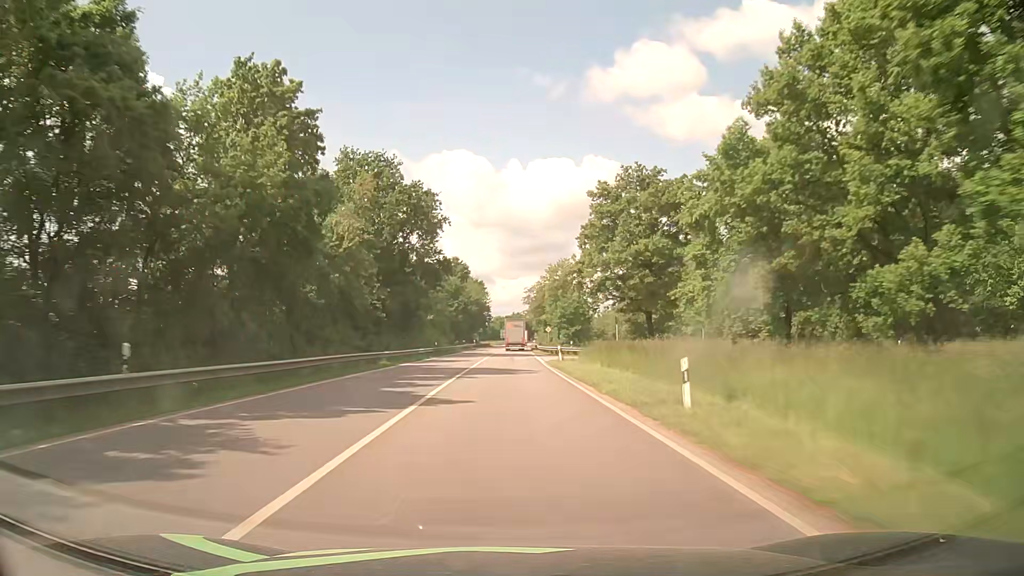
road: primary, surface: asphalt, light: Day
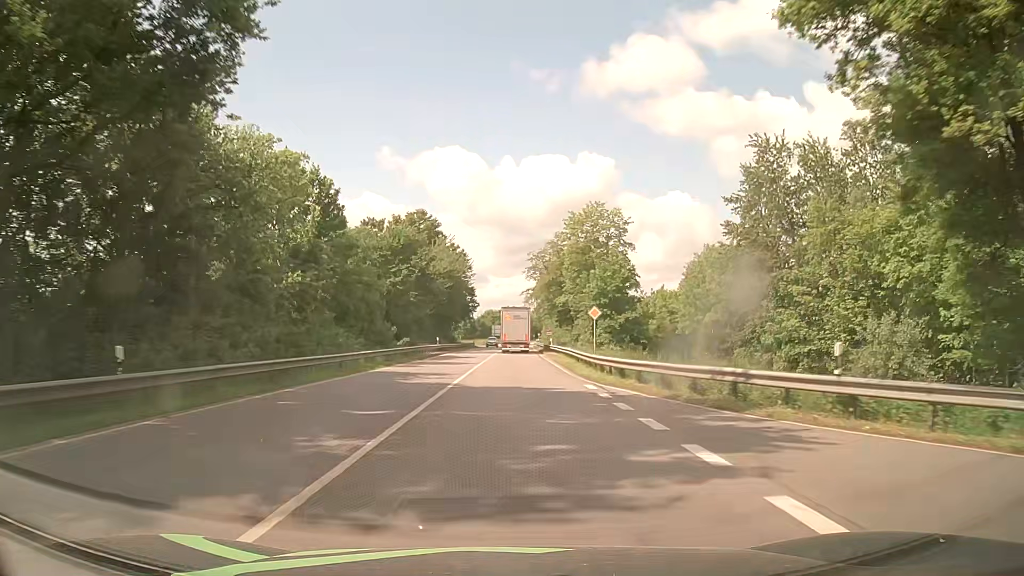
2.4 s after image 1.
(+0.1, +52.0) m; 0°
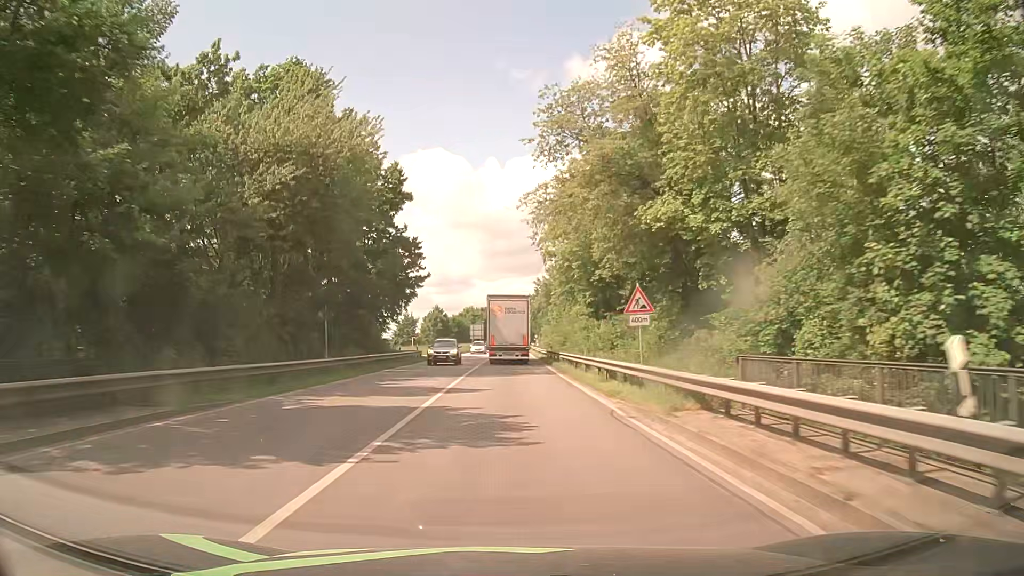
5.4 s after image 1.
(+0.6, +54.4) m; +1°
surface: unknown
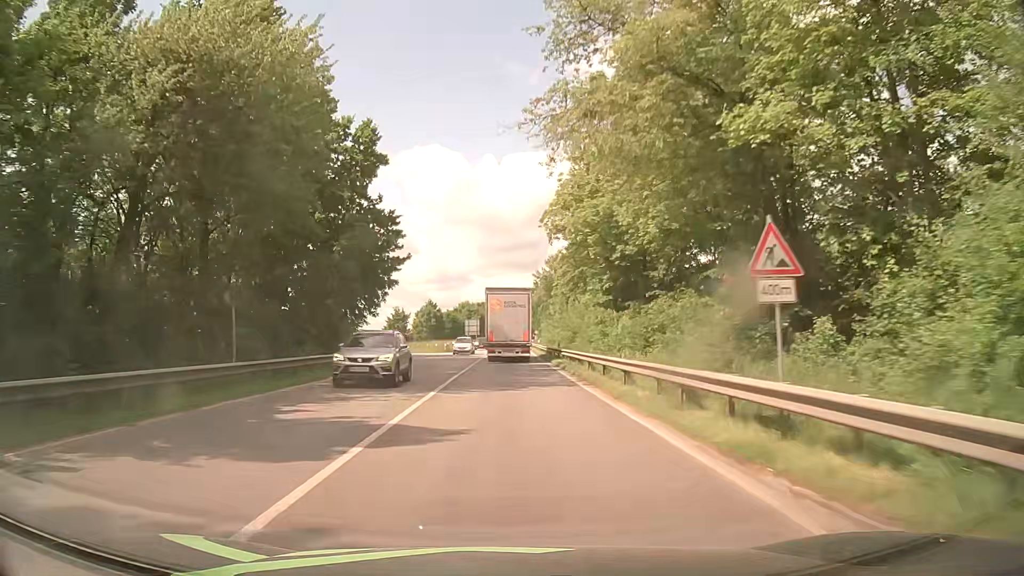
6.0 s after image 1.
(0.0, +9.8) m; 0°
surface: asphalt
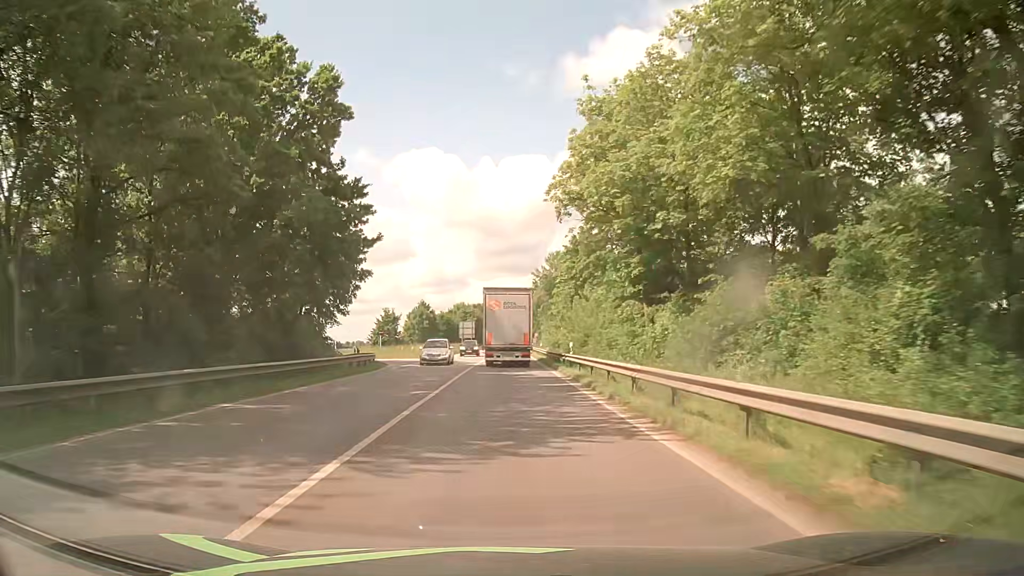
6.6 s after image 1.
(0.0, +9.6) m; 0°
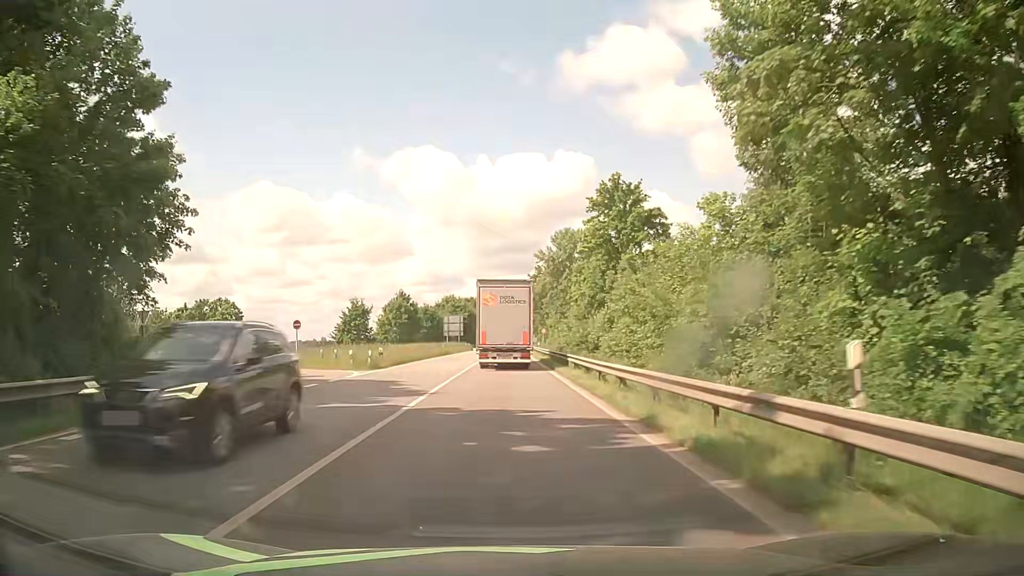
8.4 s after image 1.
(+0.1, +27.0) m; 0°
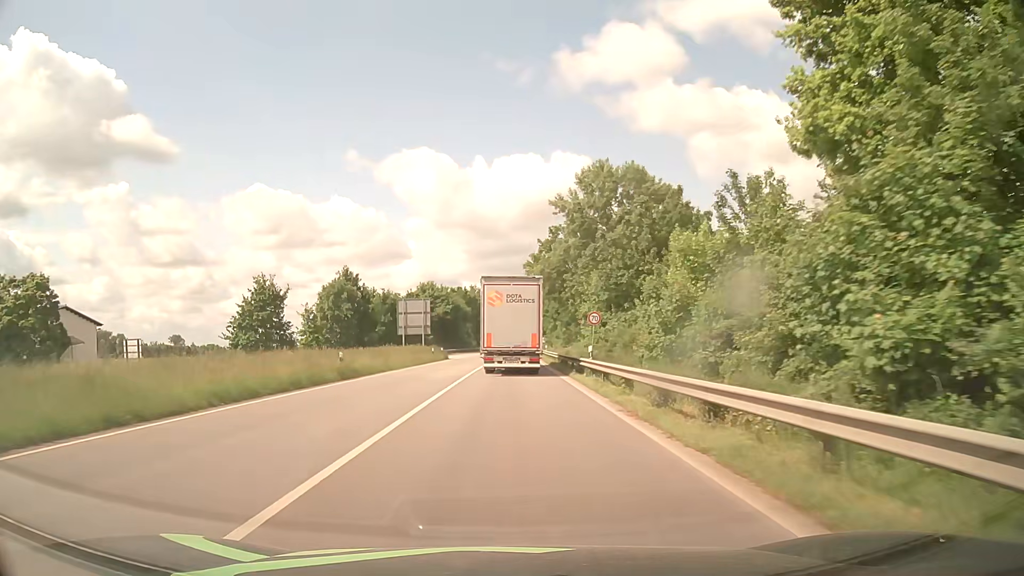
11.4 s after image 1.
(0.0, +43.5) m; 0°
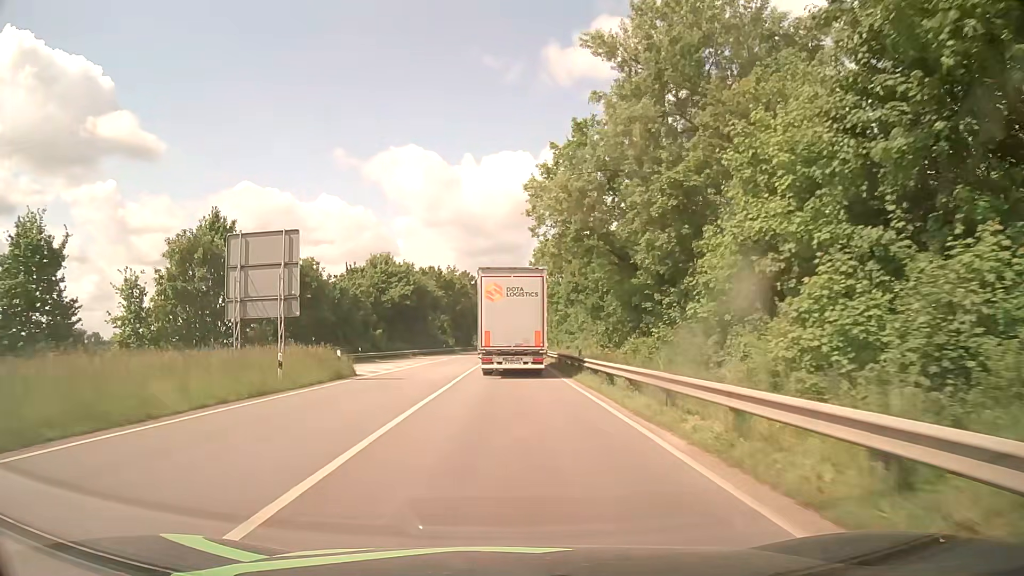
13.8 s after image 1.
(+0.2, +37.5) m; +1°
(0, +10) (0, +20) (0, +30) (0, +40) (0, +50) (+1, +60) (+1, +70) (+1, +80) (+1, +90) (+1, +100) m
